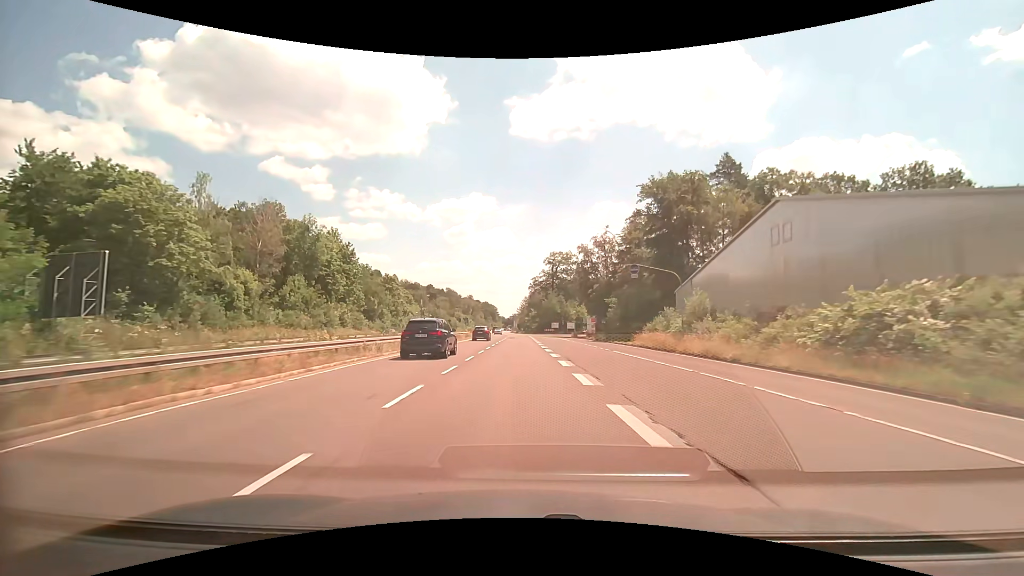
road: trunk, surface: asphalt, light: Day
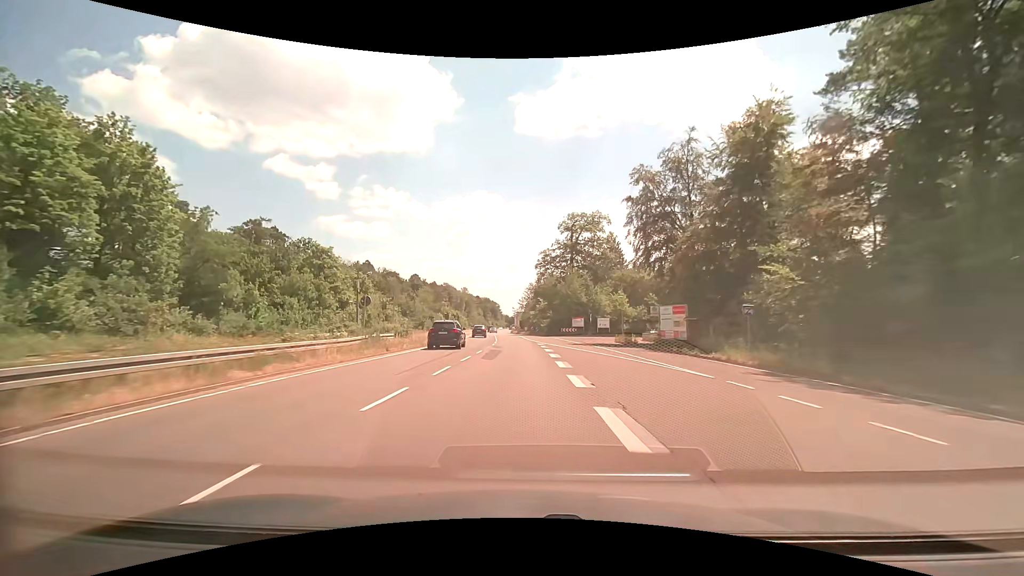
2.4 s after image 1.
(0.0, +48.5) m; -1°
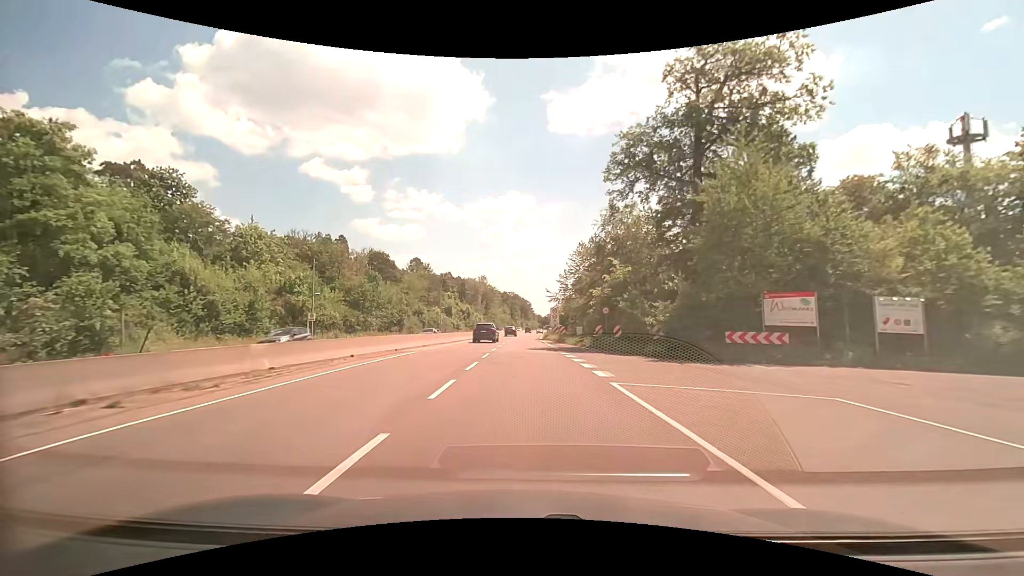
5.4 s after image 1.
(-1.6, +58.7) m; -4°
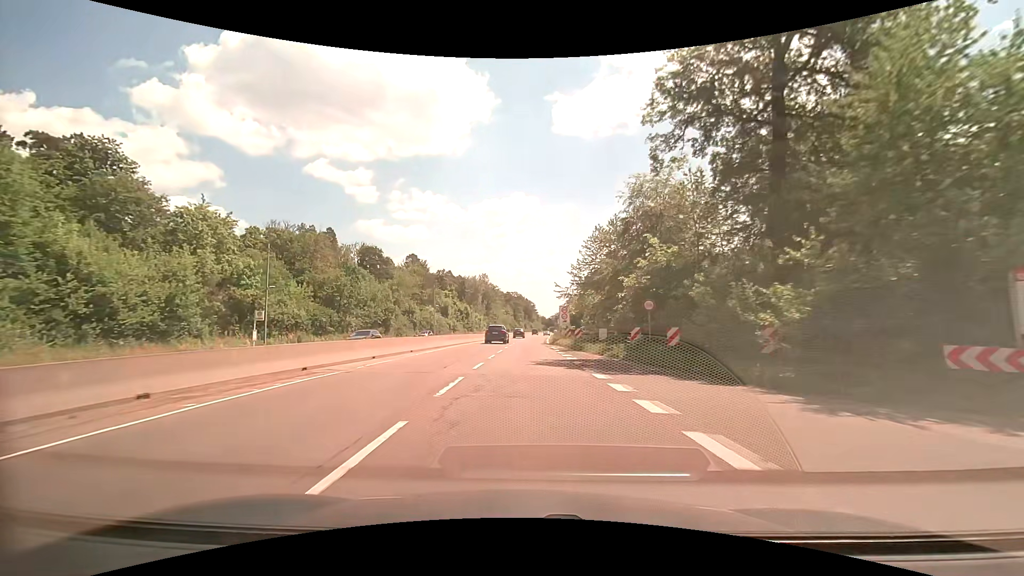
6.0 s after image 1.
(0.0, +11.6) m; 0°
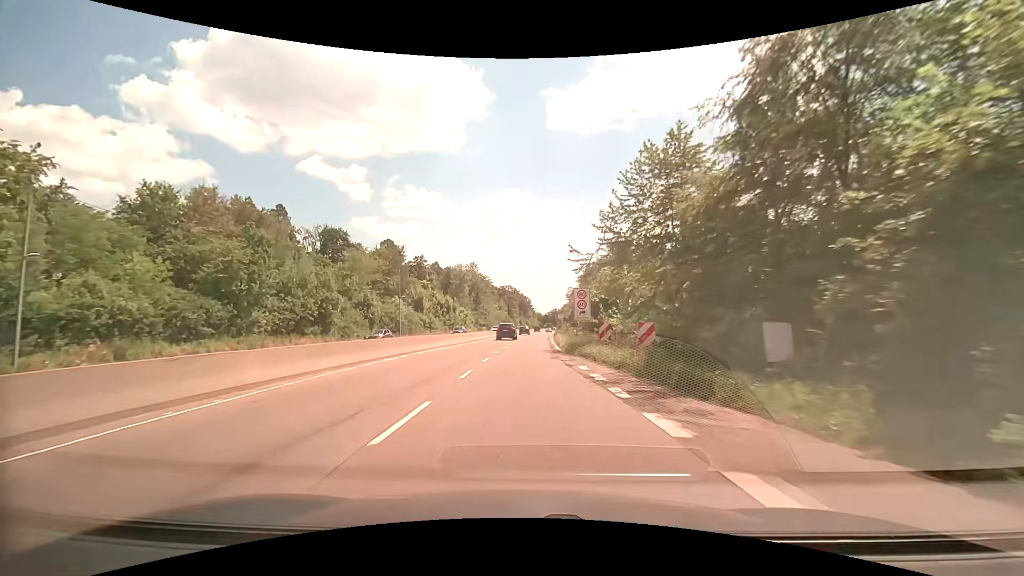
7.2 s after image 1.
(0.0, +22.9) m; 0°
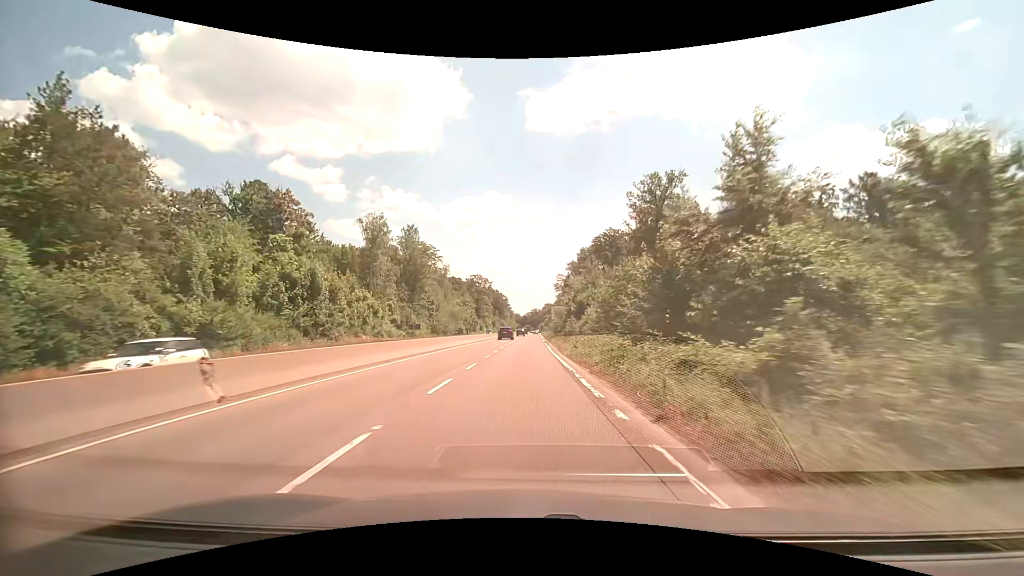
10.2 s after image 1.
(+1.2, +57.0) m; +2°
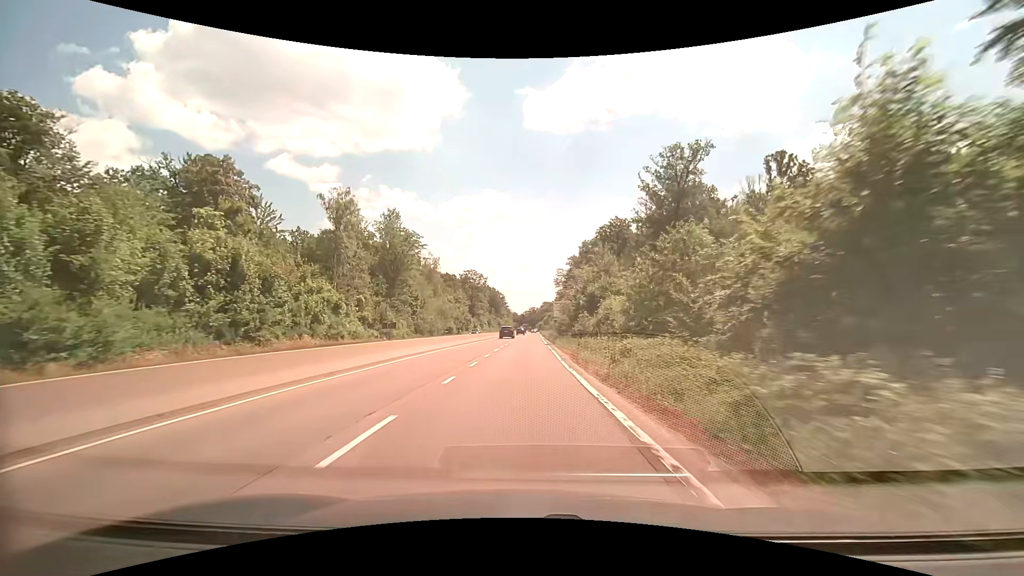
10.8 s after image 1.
(+0.1, +11.7) m; 0°
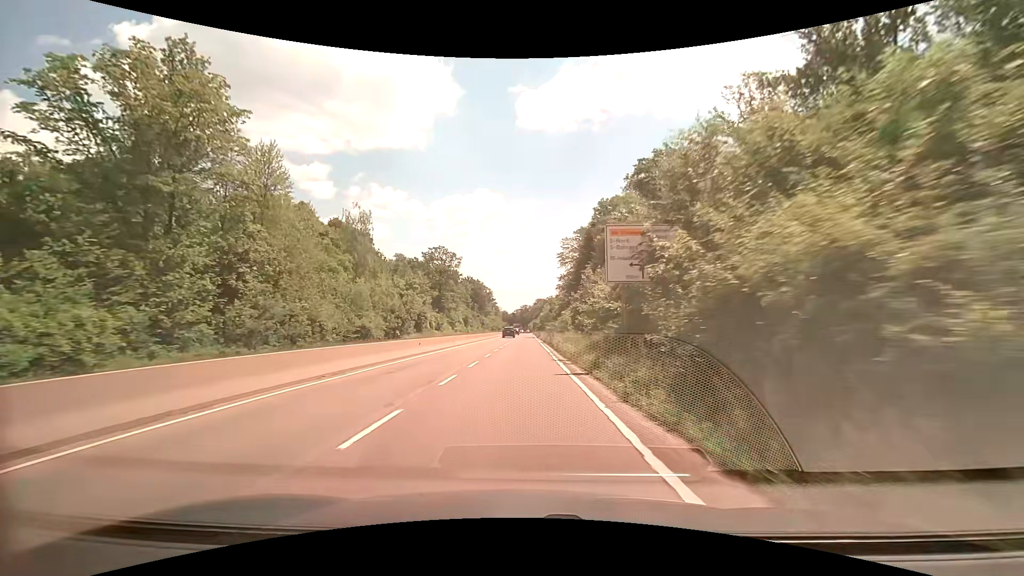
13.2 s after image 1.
(+0.5, +48.2) m; +1°
(0, +10) (0, +20) (0, +30) (0, +40) (0, +50) (0, +60) (0, +70) (0, +80) (0, +90) (0, +100) m
